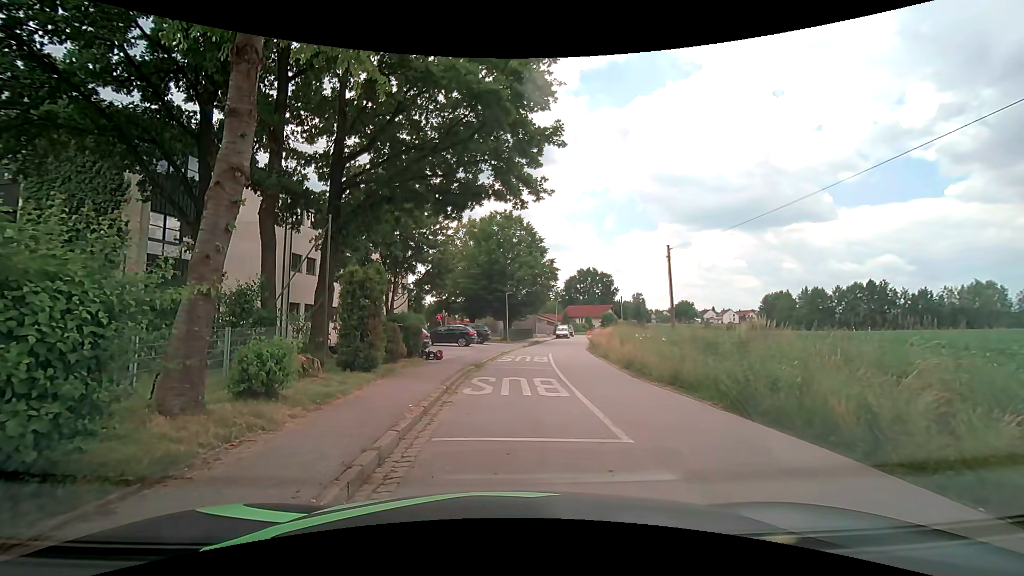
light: Day
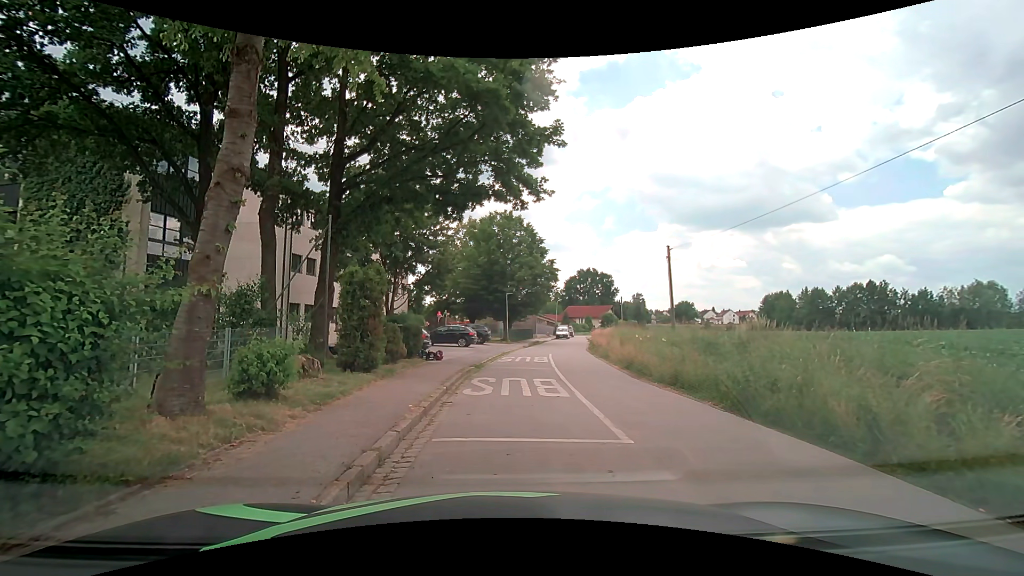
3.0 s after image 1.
(0.0, +0.1) m; 0°
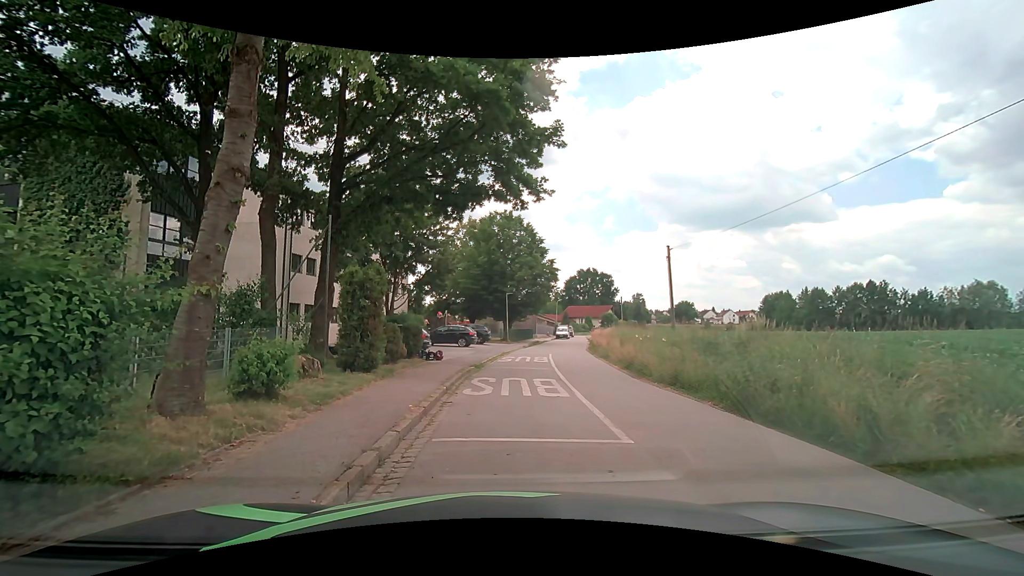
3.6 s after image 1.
(0.0, 0.0) m; 0°
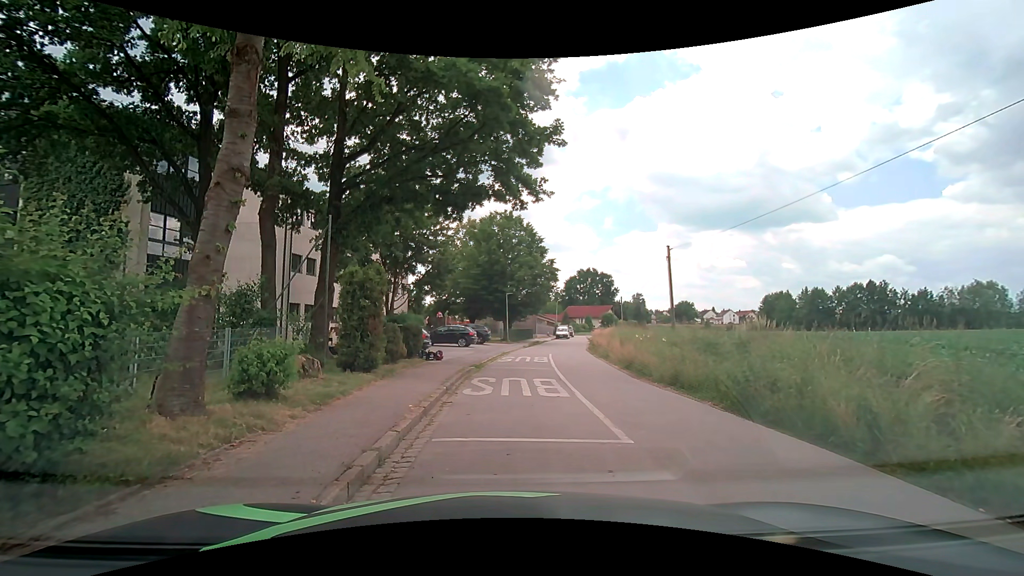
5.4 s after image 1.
(0.0, 0.0) m; 0°
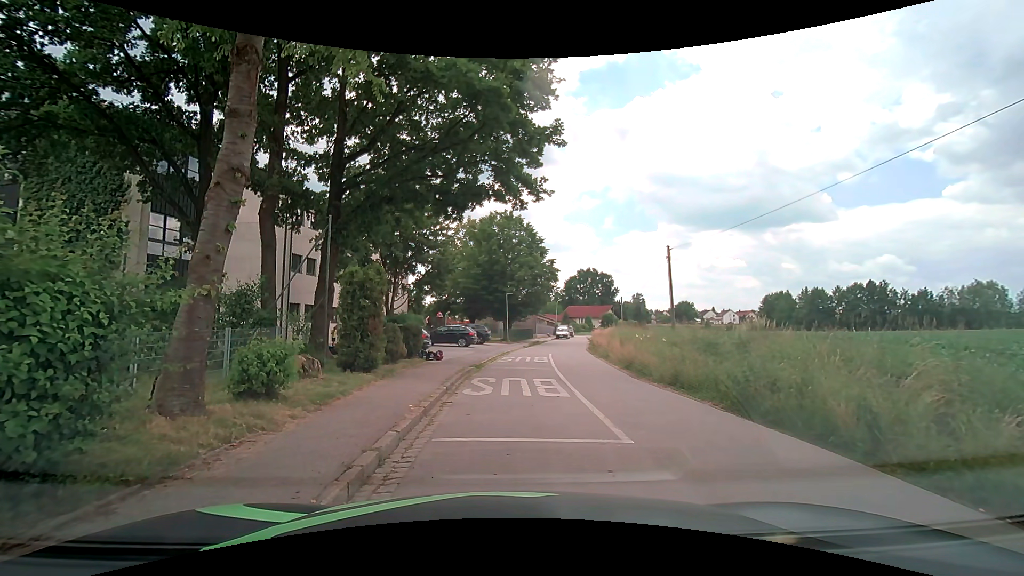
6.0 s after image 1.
(0.0, 0.0) m; 0°
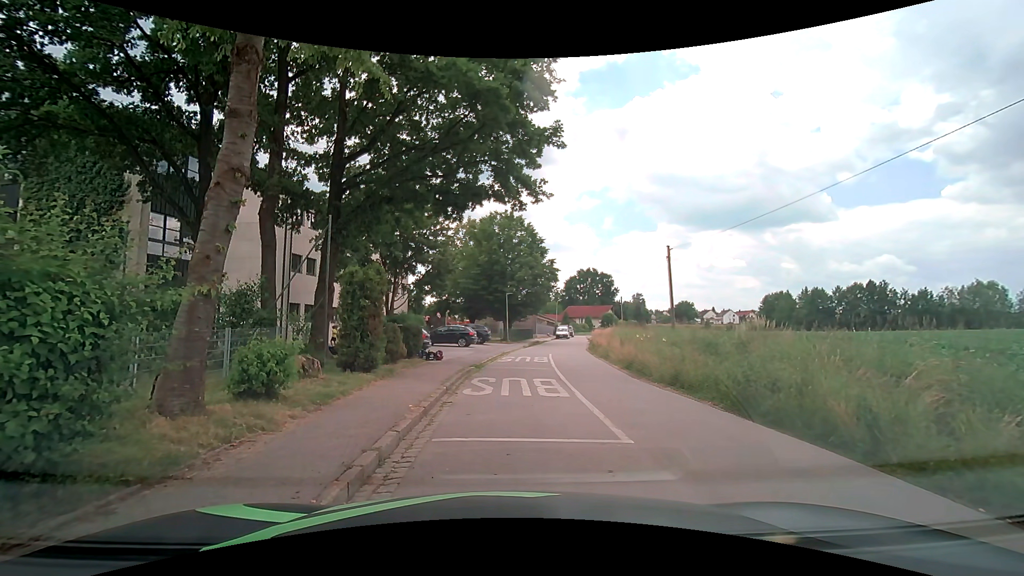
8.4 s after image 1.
(0.0, 0.0) m; 0°
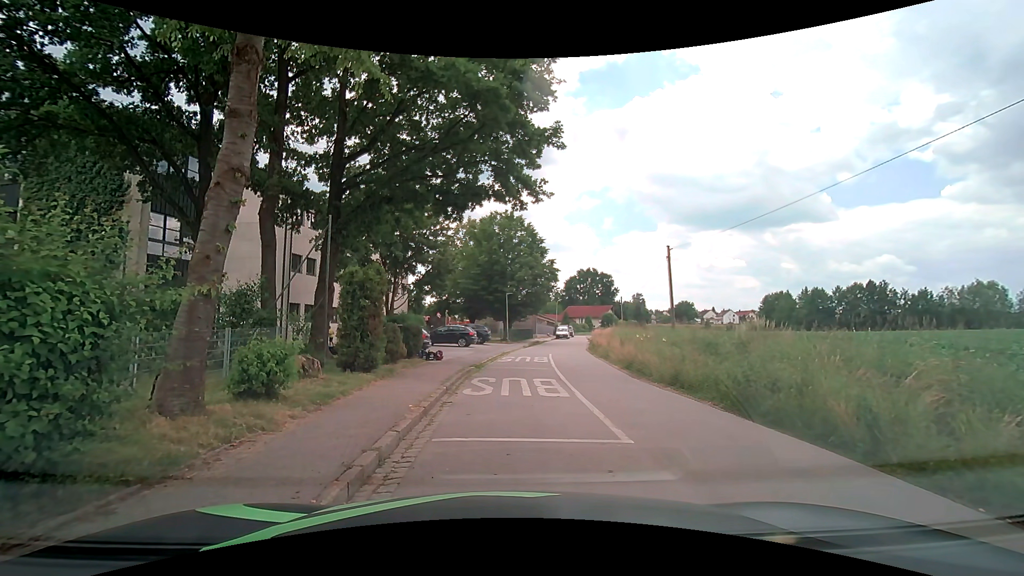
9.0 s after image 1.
(0.0, 0.0) m; 0°
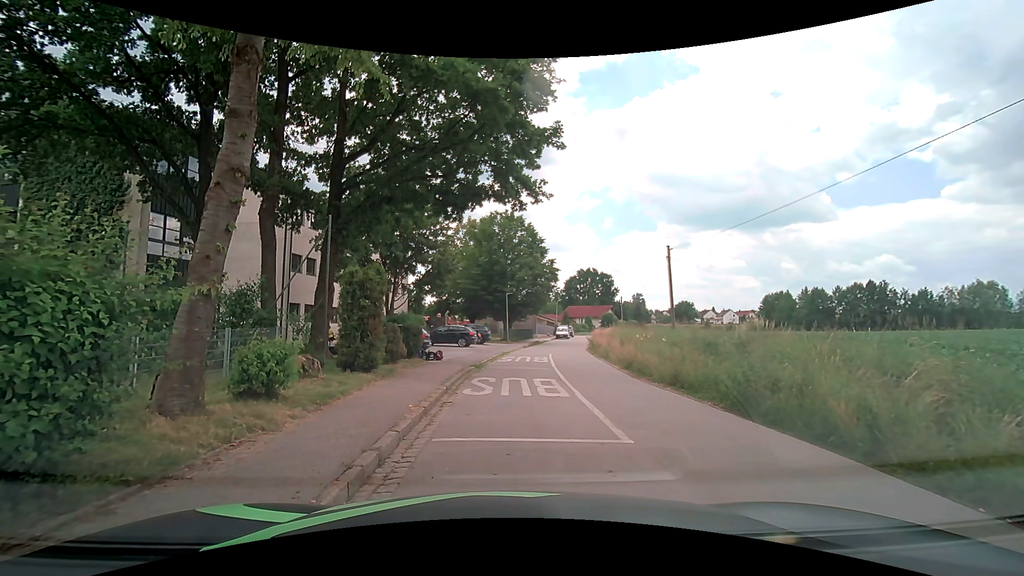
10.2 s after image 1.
(0.0, 0.0) m; 0°
